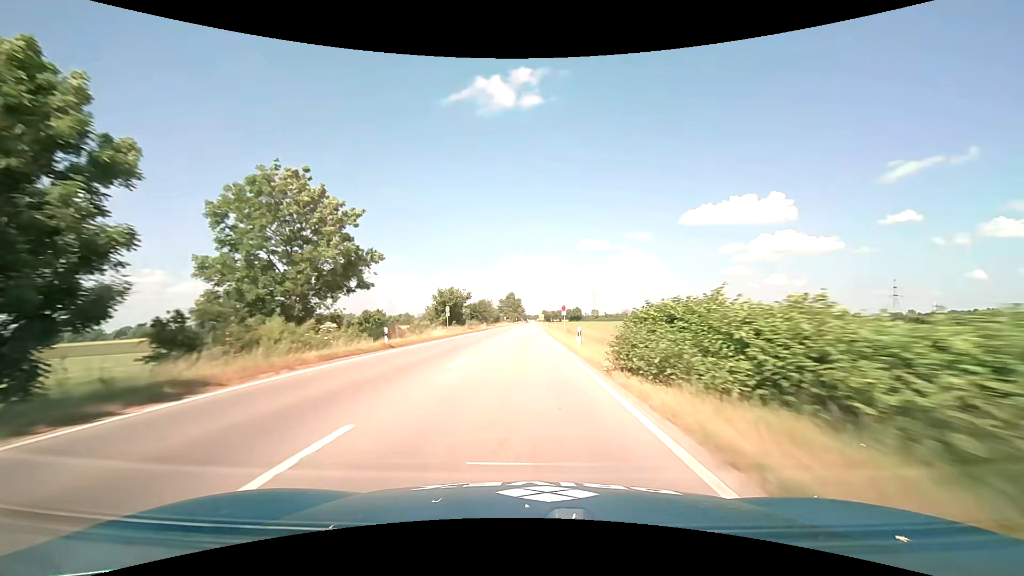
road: primary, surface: asphalt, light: Day
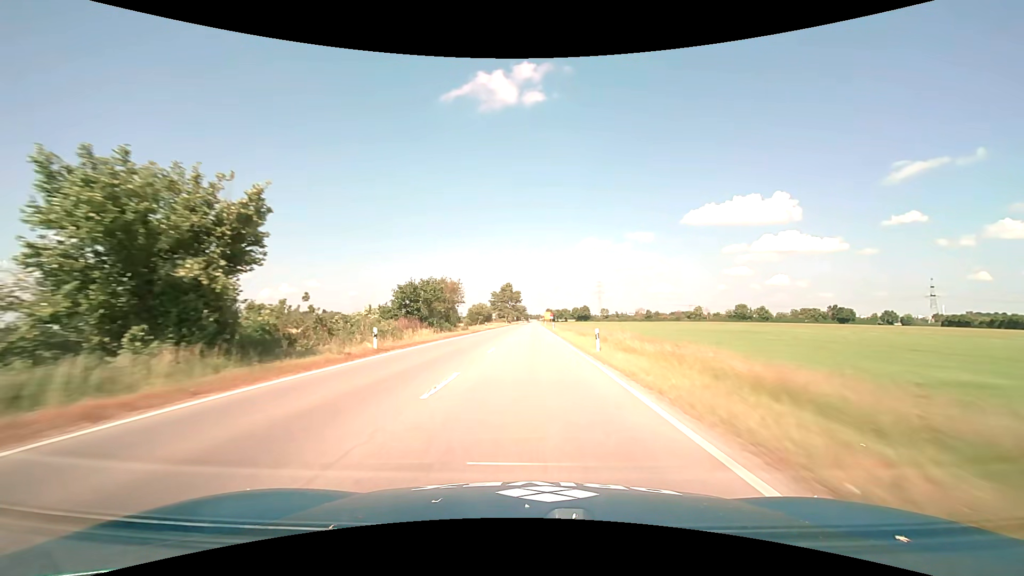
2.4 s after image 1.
(+0.1, +53.9) m; 0°
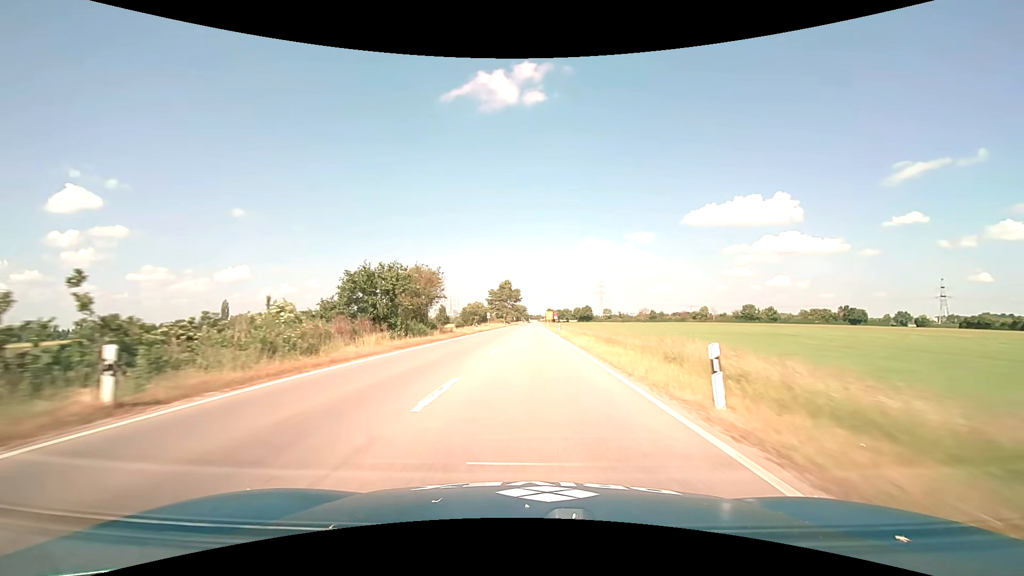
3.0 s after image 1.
(0.0, +13.3) m; 0°
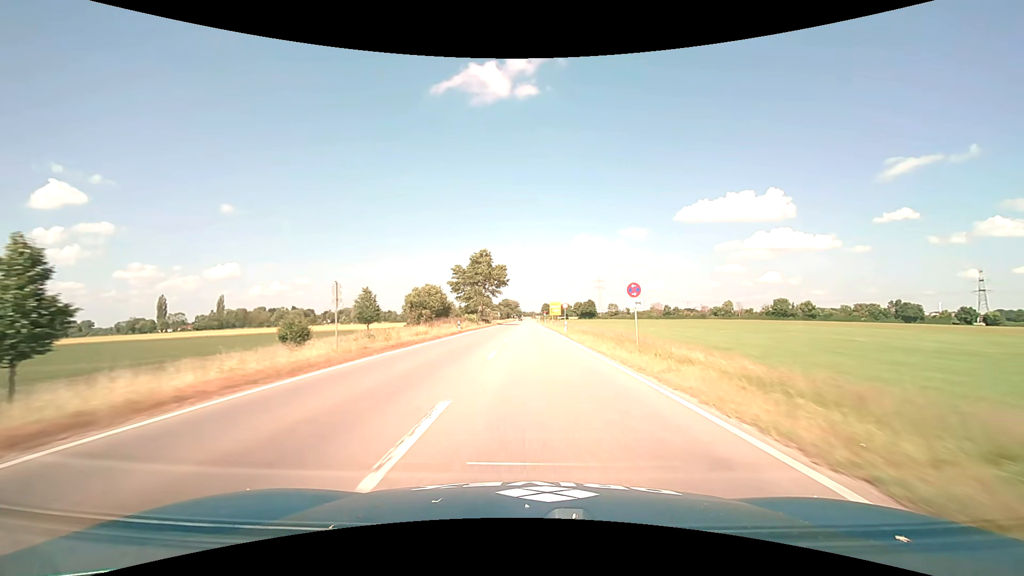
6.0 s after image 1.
(+0.3, +63.8) m; +1°
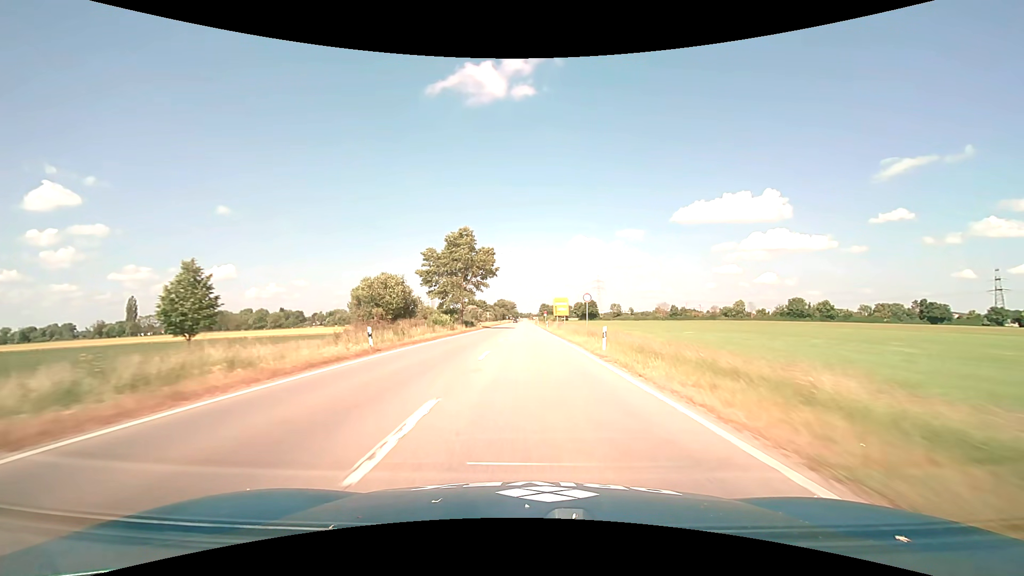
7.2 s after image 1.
(+0.1, +24.0) m; 0°
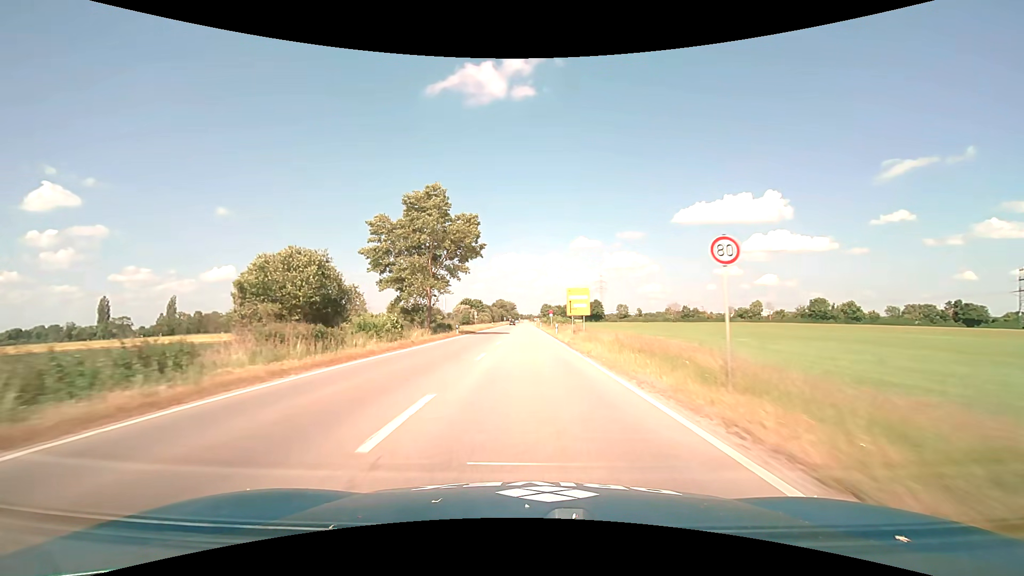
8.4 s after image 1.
(0.0, +23.2) m; 0°
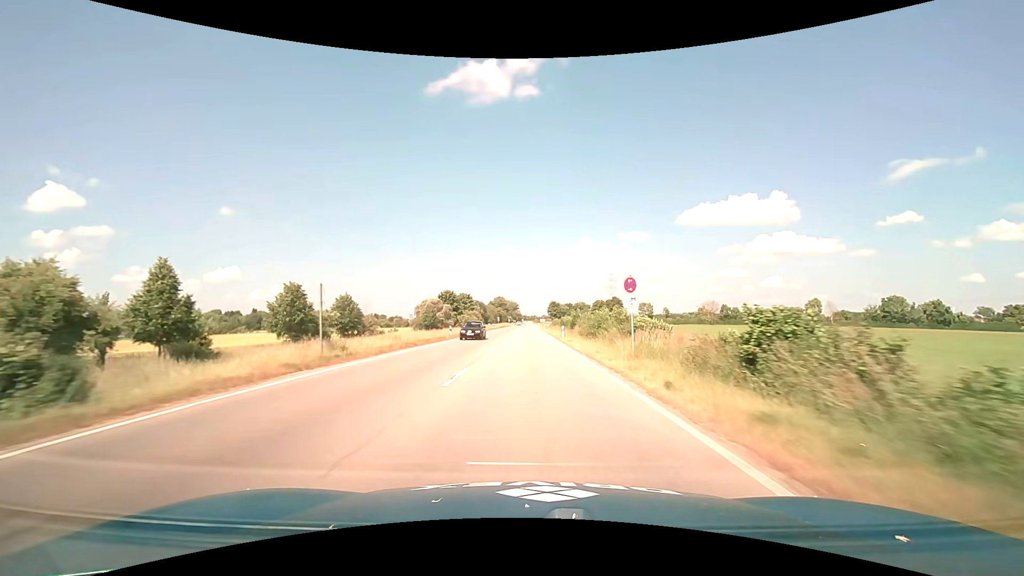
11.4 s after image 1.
(-0.3, +55.7) m; 0°
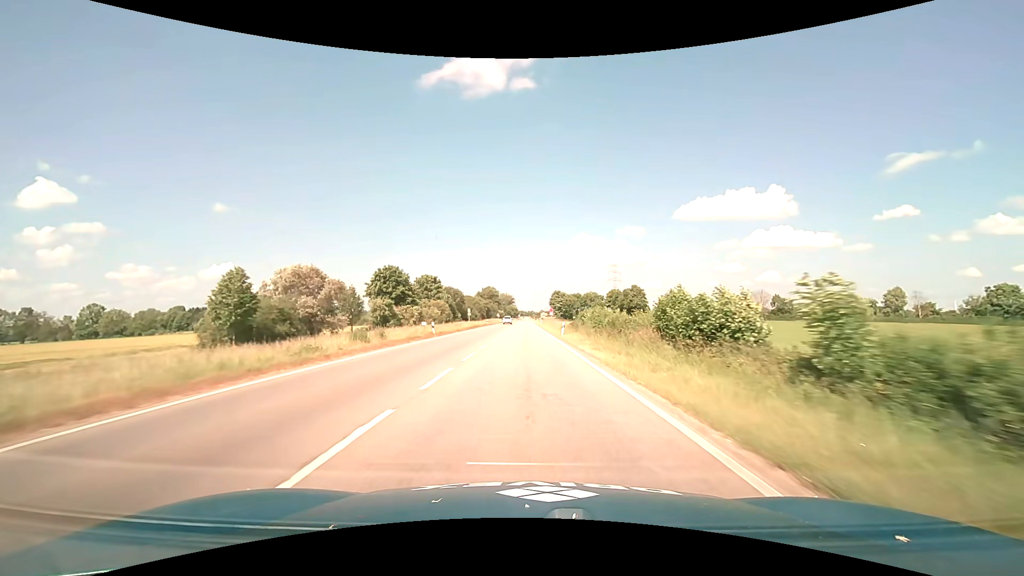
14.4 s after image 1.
(+0.1, +56.2) m; 0°
(0, +10) (0, +20) (0, +30) (0, +40) (0, +50) (0, +60) (0, +70) (0, +80) (0, +90) (0, +100) m
